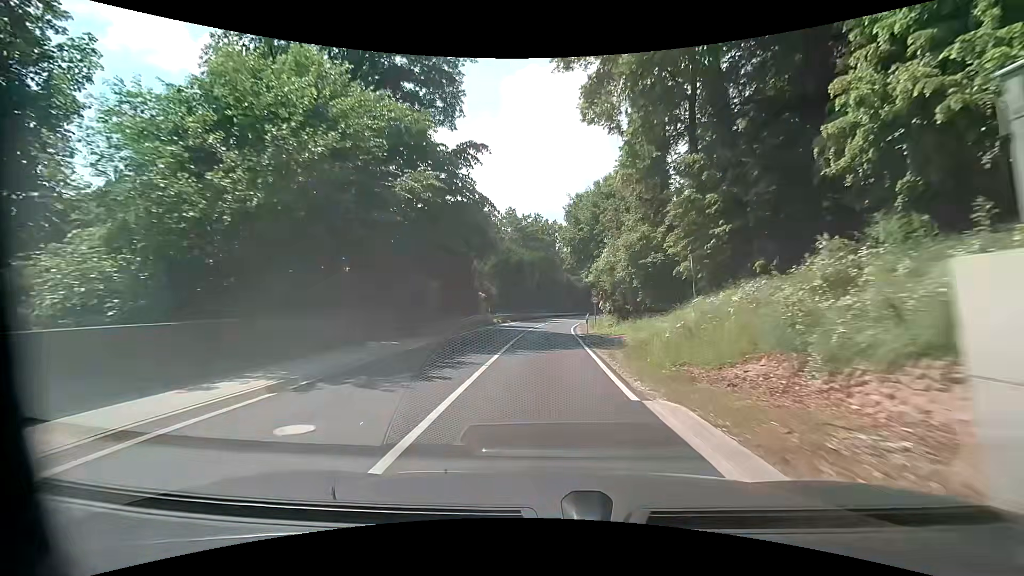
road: secondary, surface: asphalt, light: Day
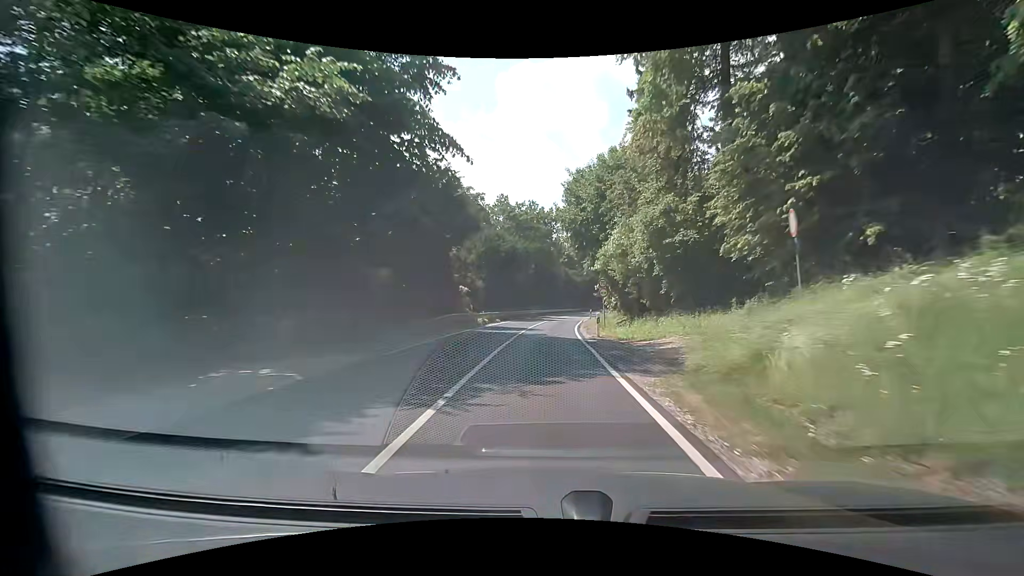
(+0.1, +8.0) m; +1°
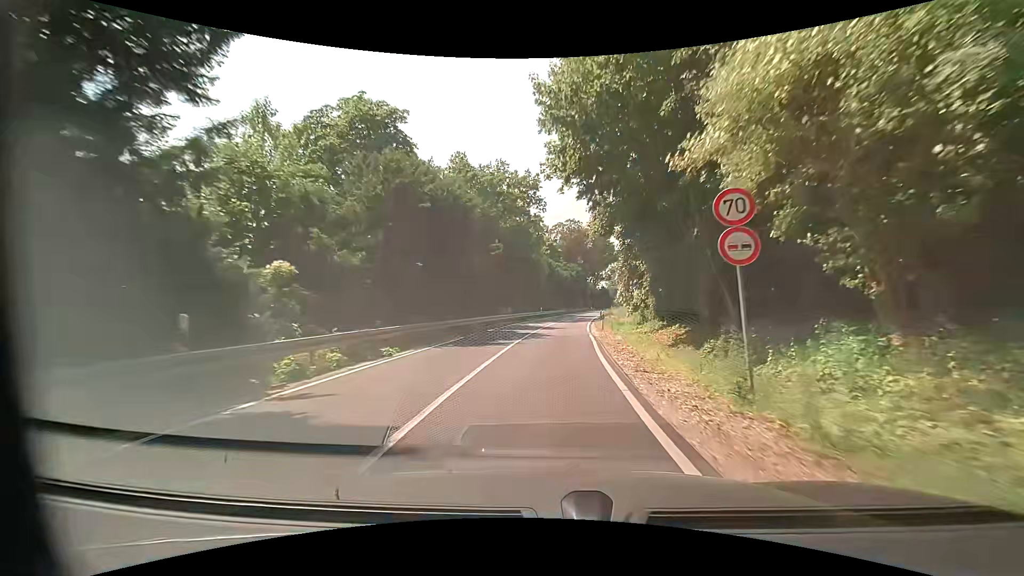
(+0.3, +24.1) m; +3°
